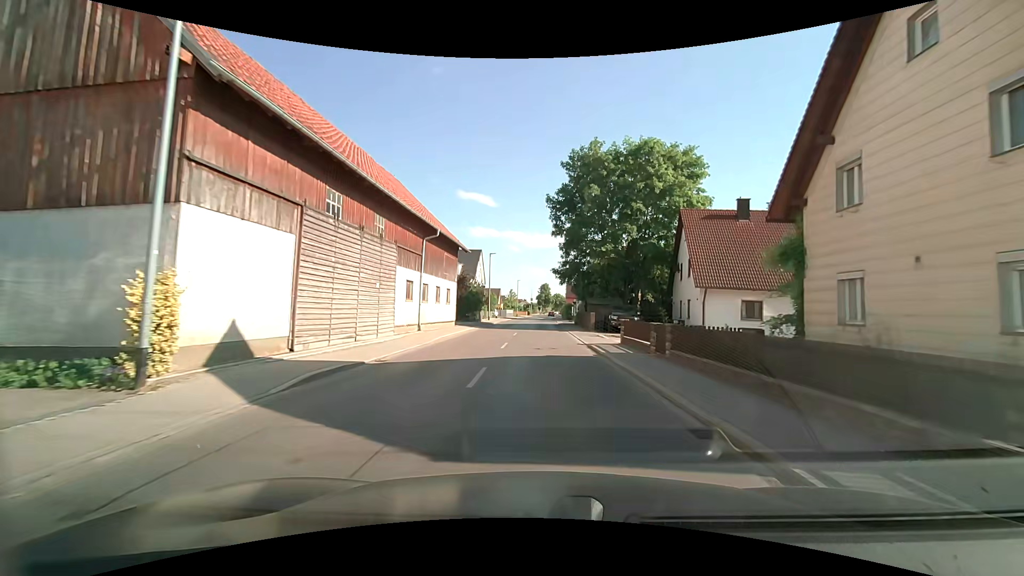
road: tertiary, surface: asphalt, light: Day
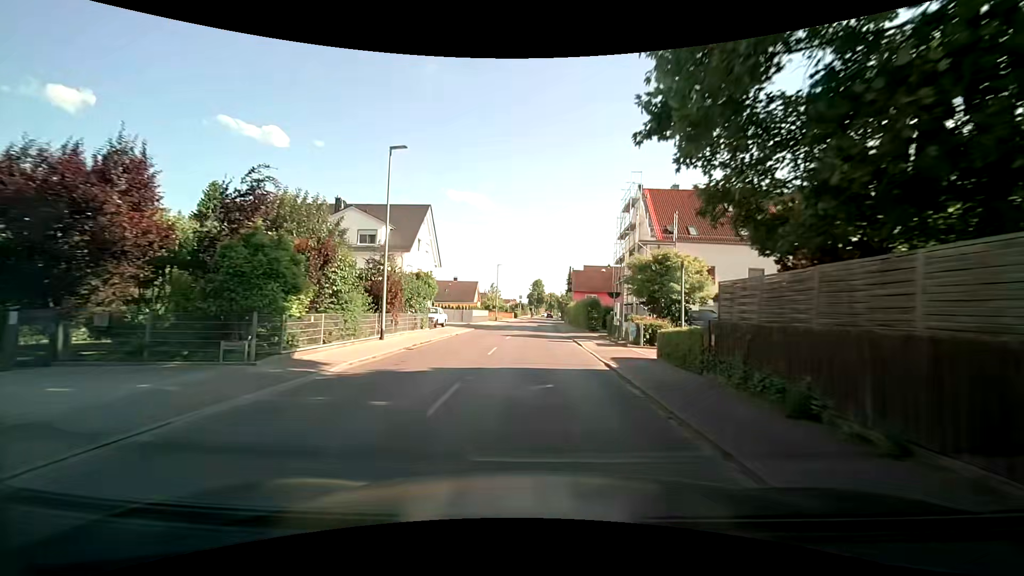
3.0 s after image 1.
(+0.3, +38.2) m; +1°
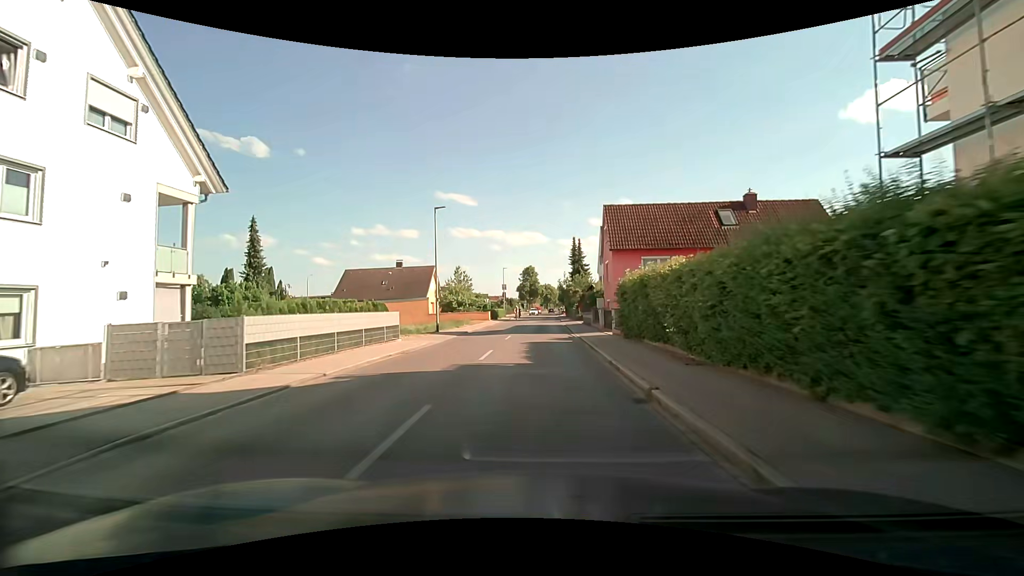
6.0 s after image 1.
(+0.4, +38.4) m; +1°
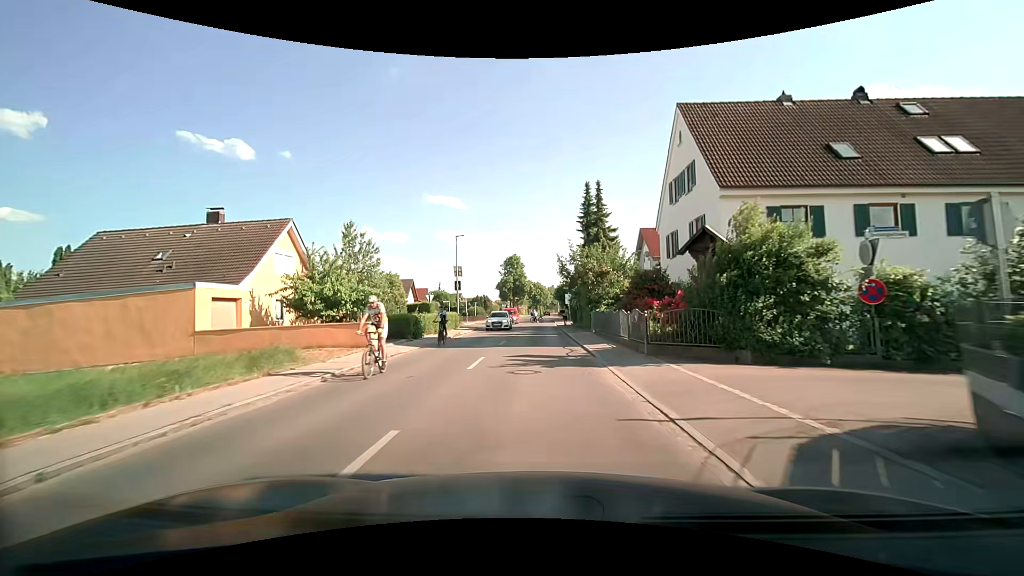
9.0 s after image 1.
(+0.6, +37.1) m; +2°
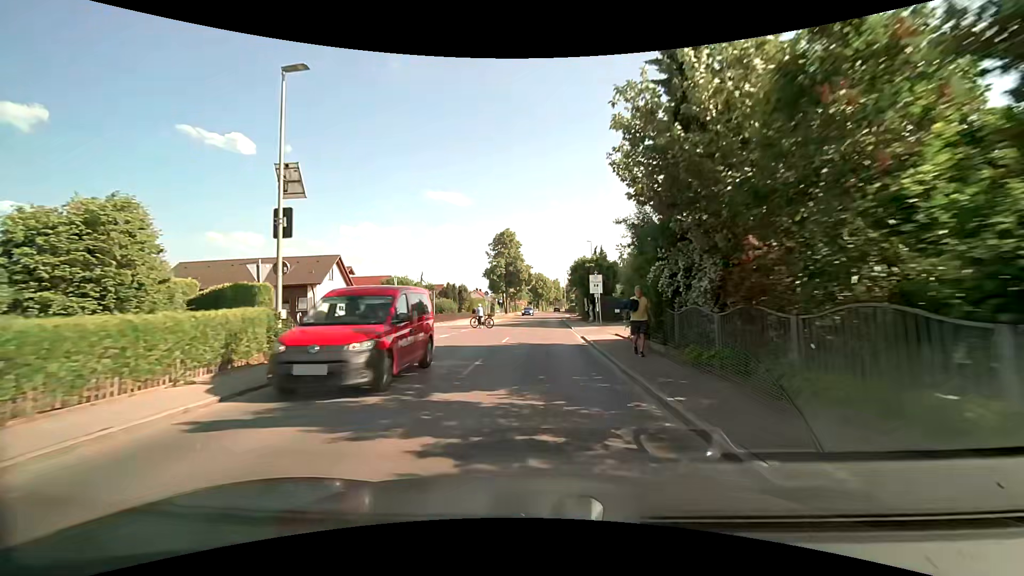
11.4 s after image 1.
(+0.1, +28.9) m; 0°
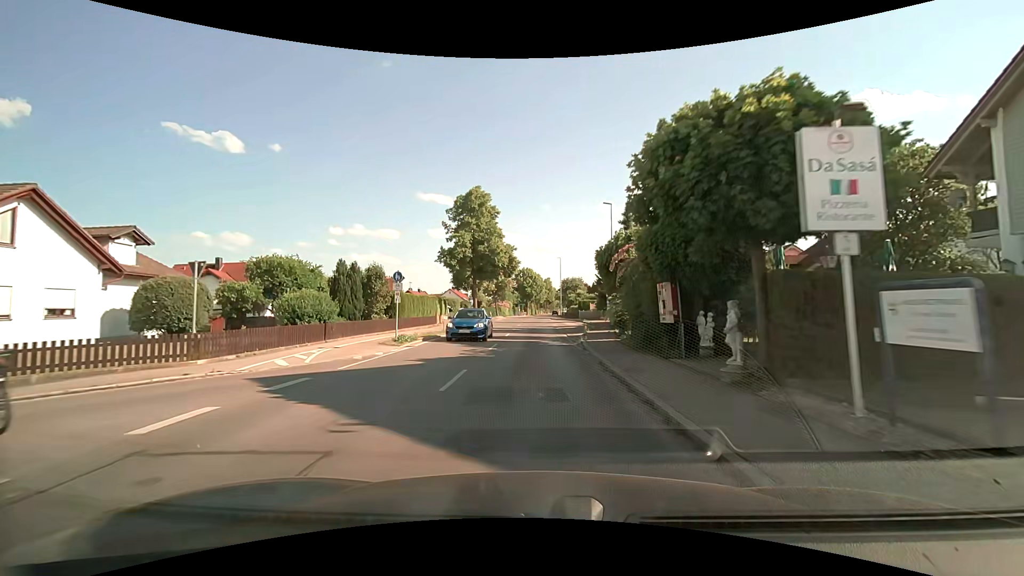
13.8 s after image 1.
(+0.4, +28.5) m; +1°
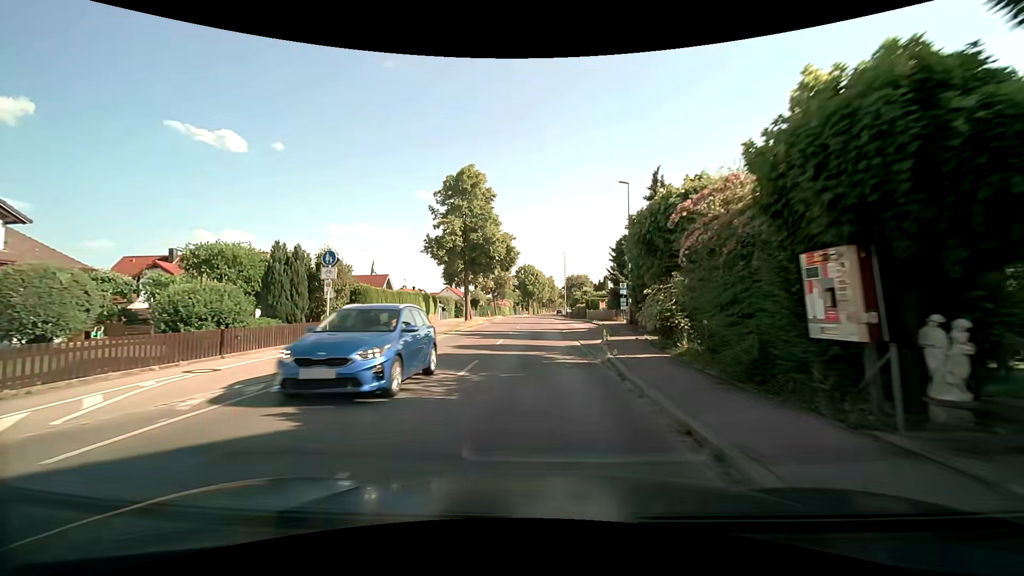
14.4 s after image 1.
(0.0, +7.2) m; 0°
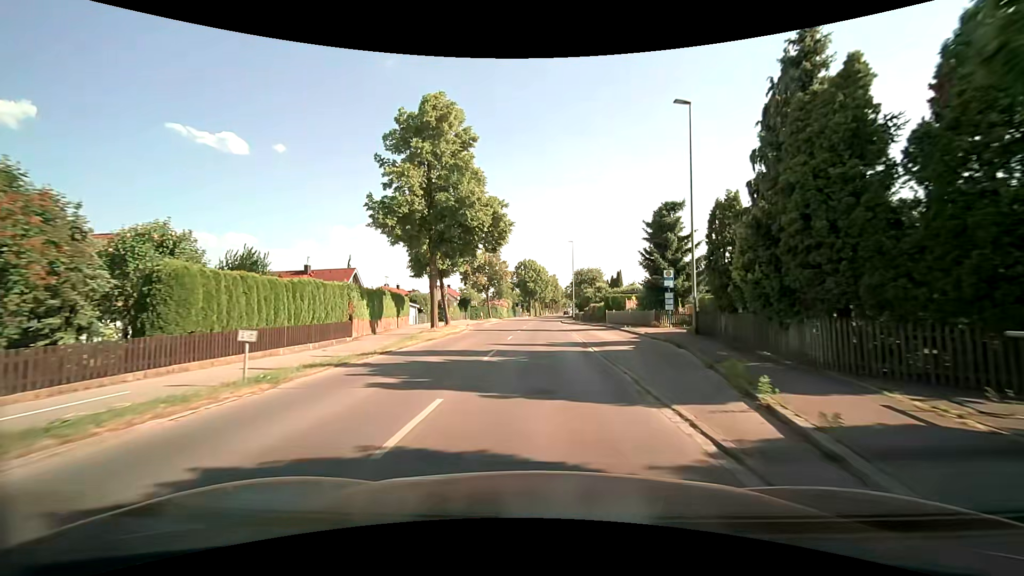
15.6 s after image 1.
(-0.1, +14.7) m; 0°
(0, +10) (0, +20) (0, +30) (0, +40) (+1, +50) (+1, +60) (+2, +70) (+2, +80) (+3, +90) (+4, +100) m
